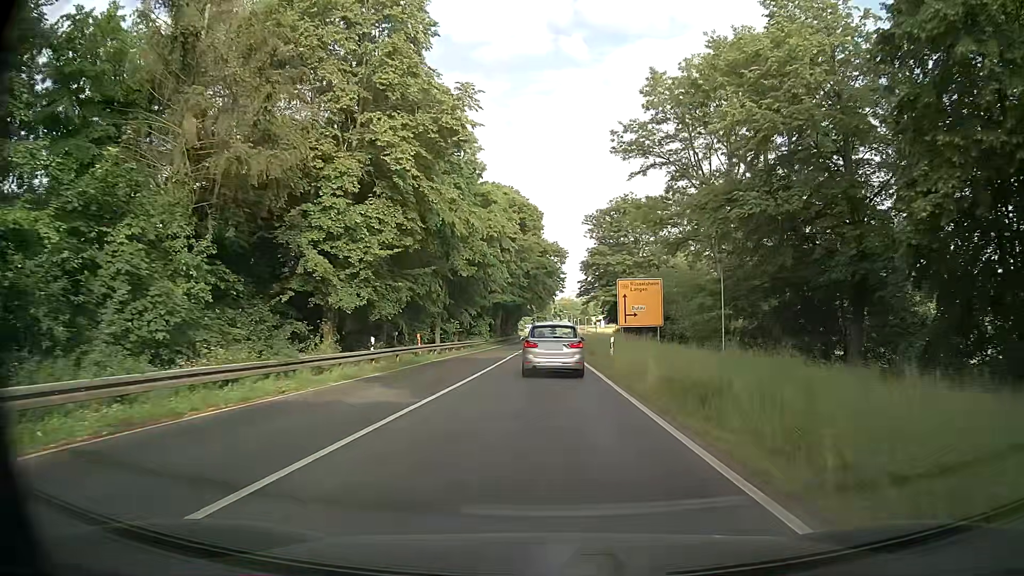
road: primary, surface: asphalt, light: Day
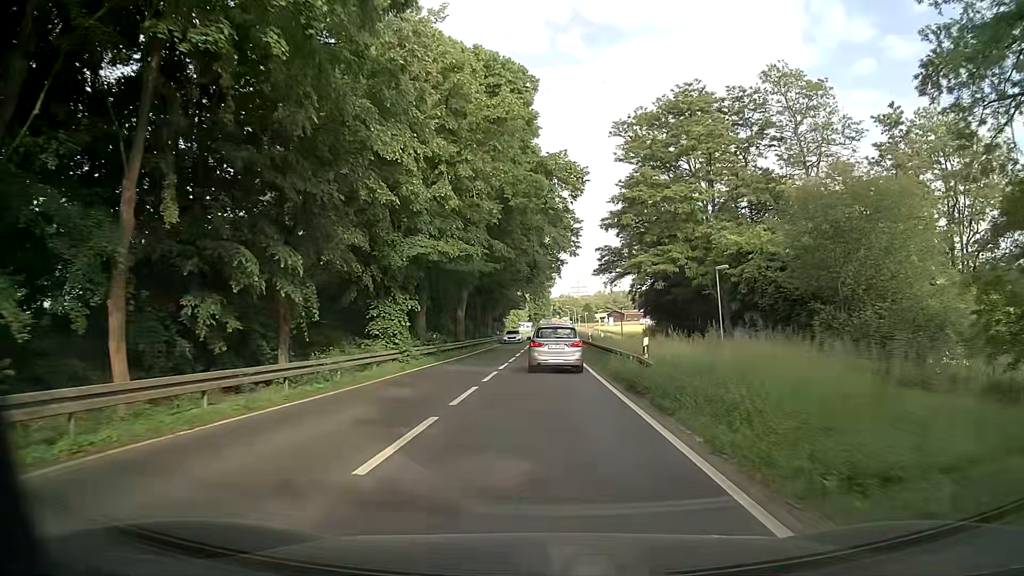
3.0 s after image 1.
(+0.2, +38.8) m; -1°
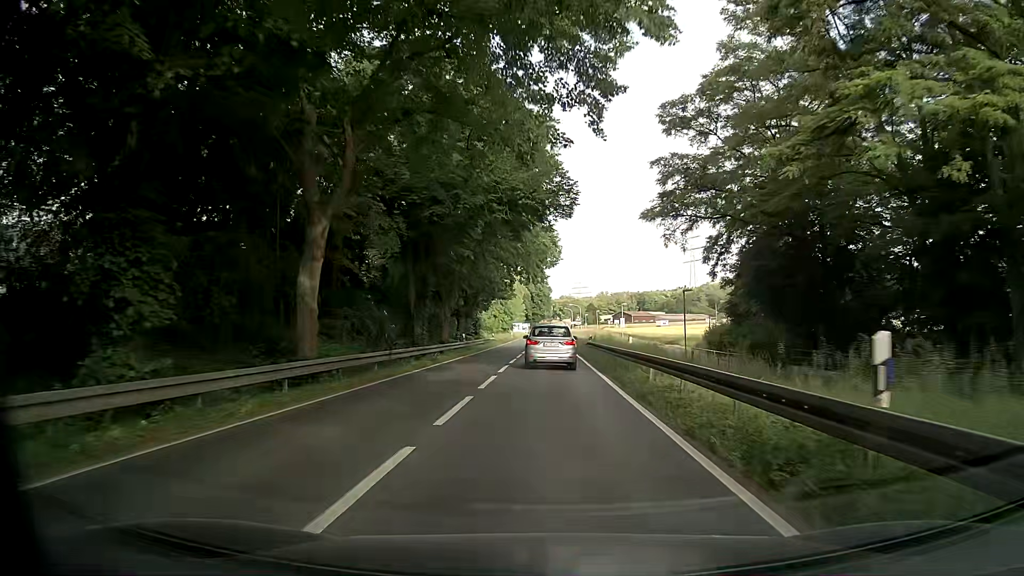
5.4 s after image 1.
(+0.7, +33.3) m; +2°
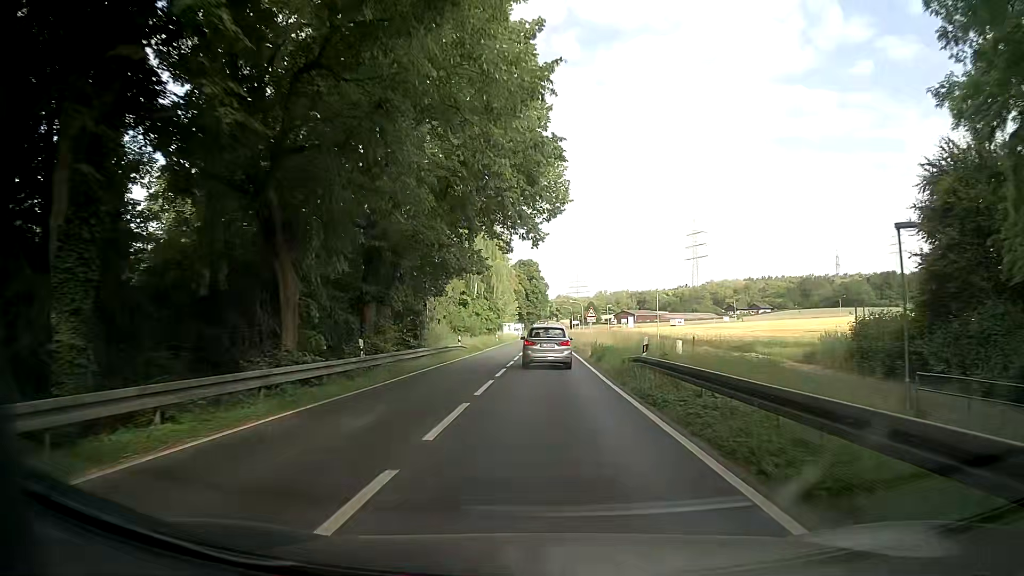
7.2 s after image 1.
(-0.4, +25.6) m; 0°
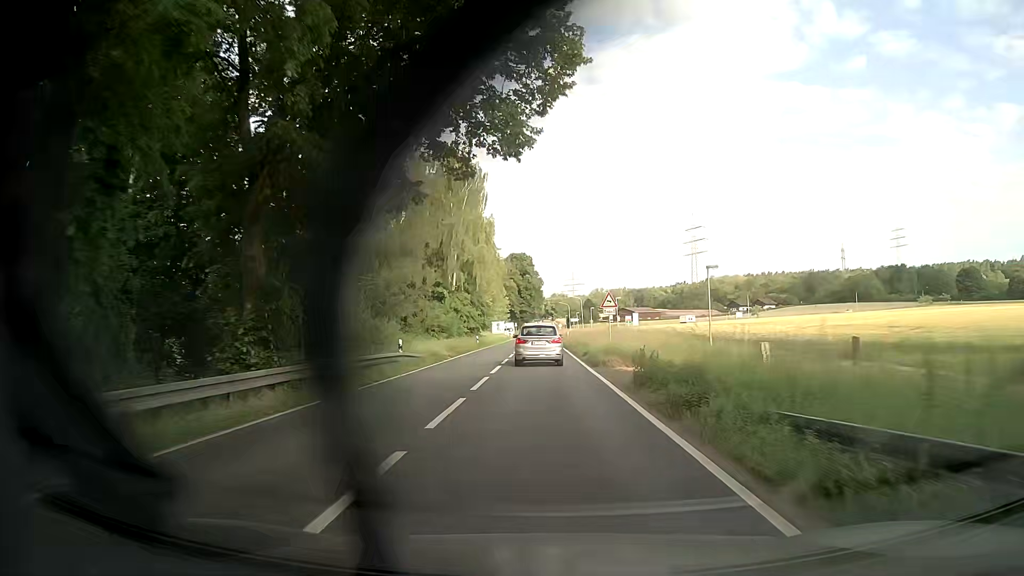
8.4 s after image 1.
(+0.2, +17.2) m; 0°
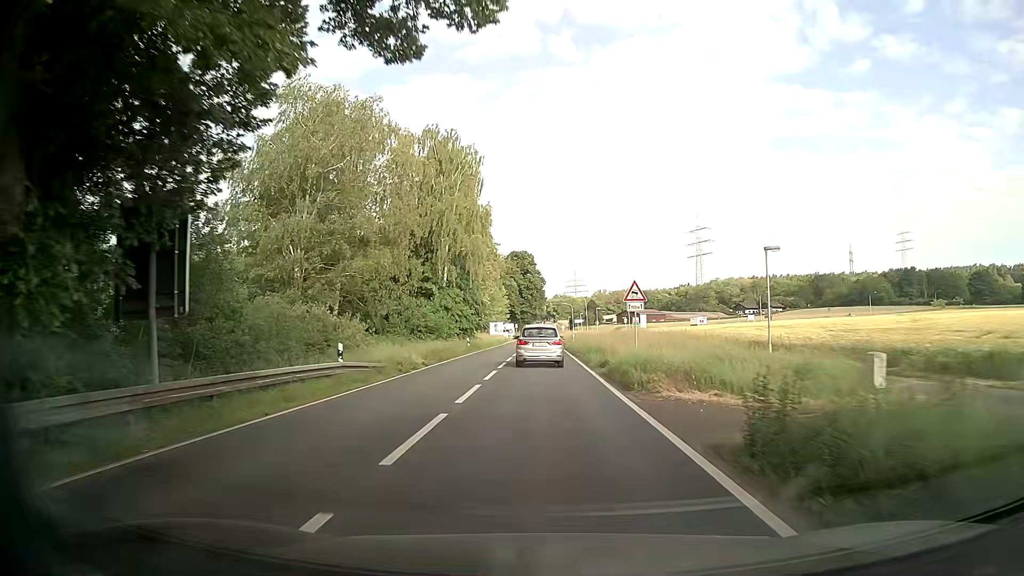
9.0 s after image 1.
(-0.1, +8.7) m; -1°
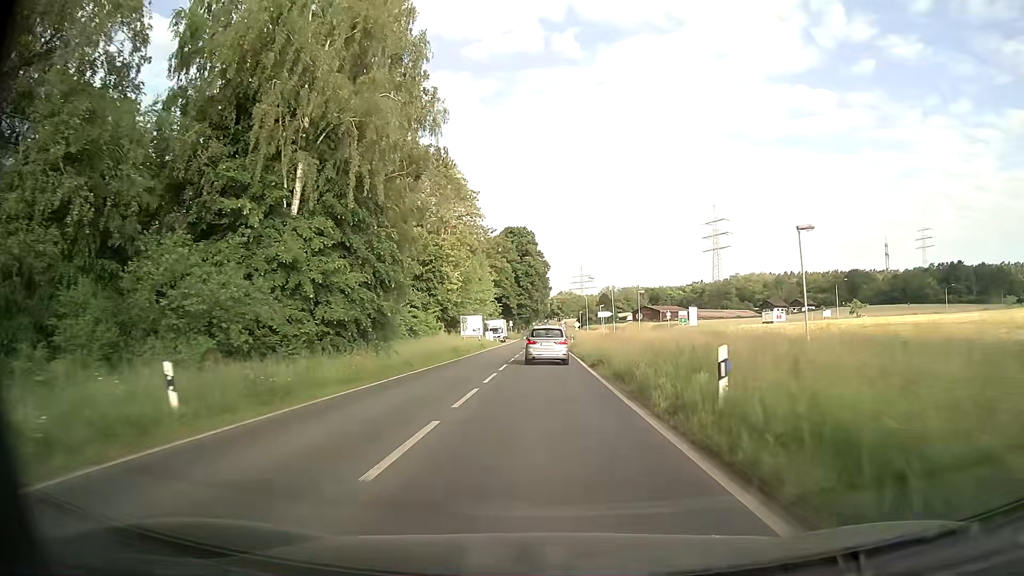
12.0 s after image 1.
(+0.5, +43.4) m; +1°
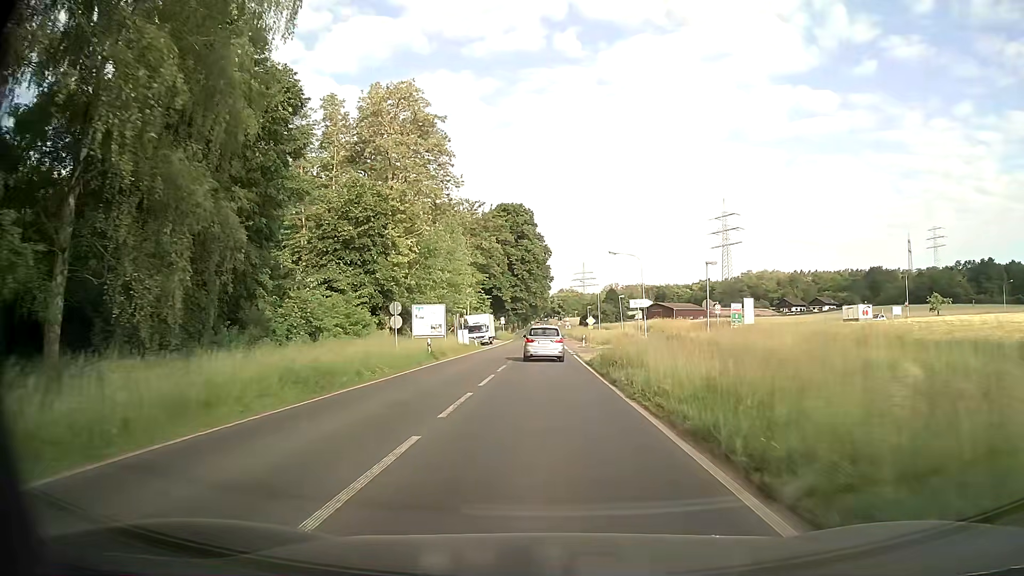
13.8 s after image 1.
(0.0, +26.0) m; 0°
(0, +10) (0, +20) (0, +30) (0, +40) (0, +50) (0, +60) (0, +70) (0, +80) (0, +90) (0, +100) m
